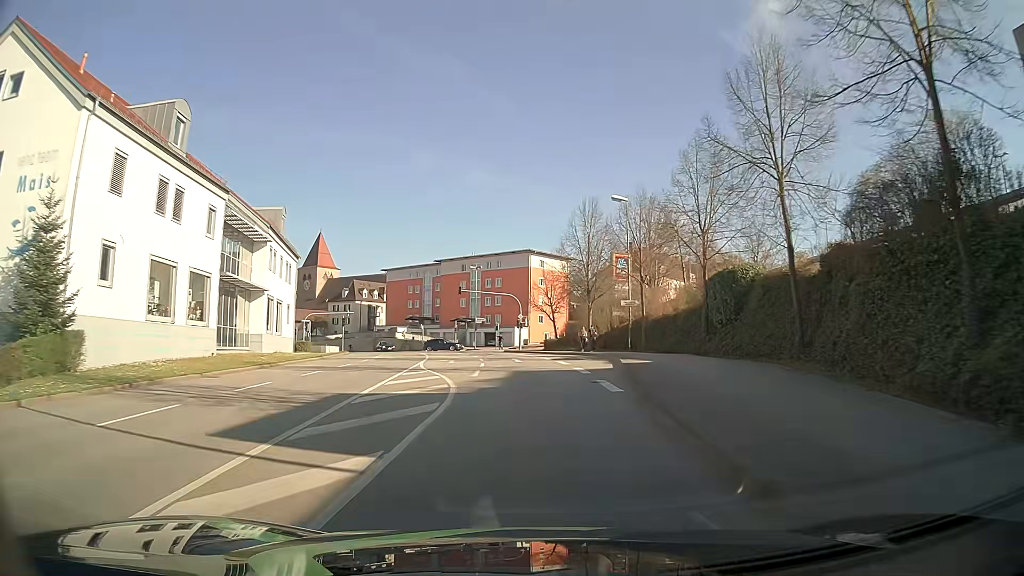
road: tertiary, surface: asphalt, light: Day
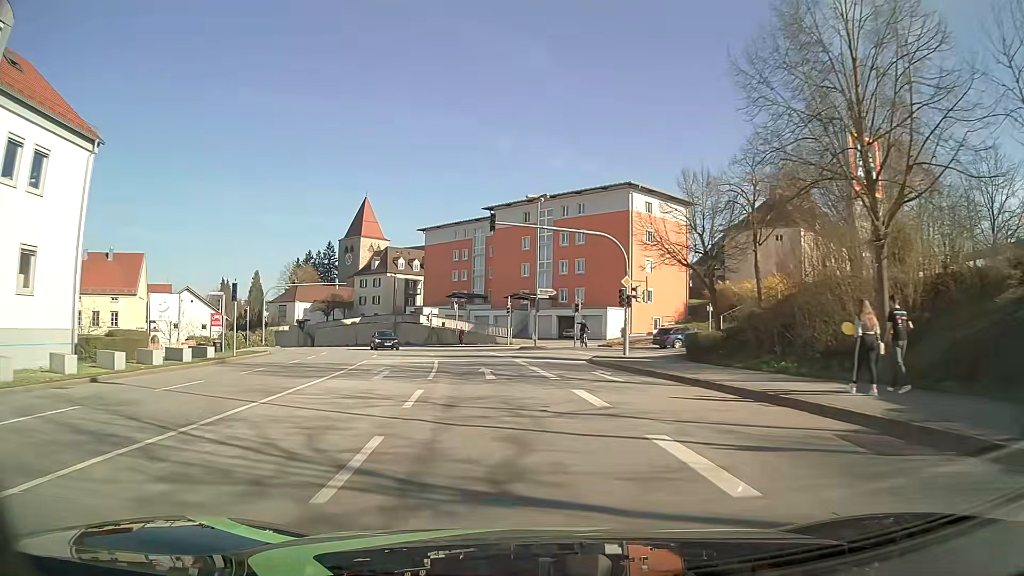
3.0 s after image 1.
(-1.6, +38.2) m; -7°
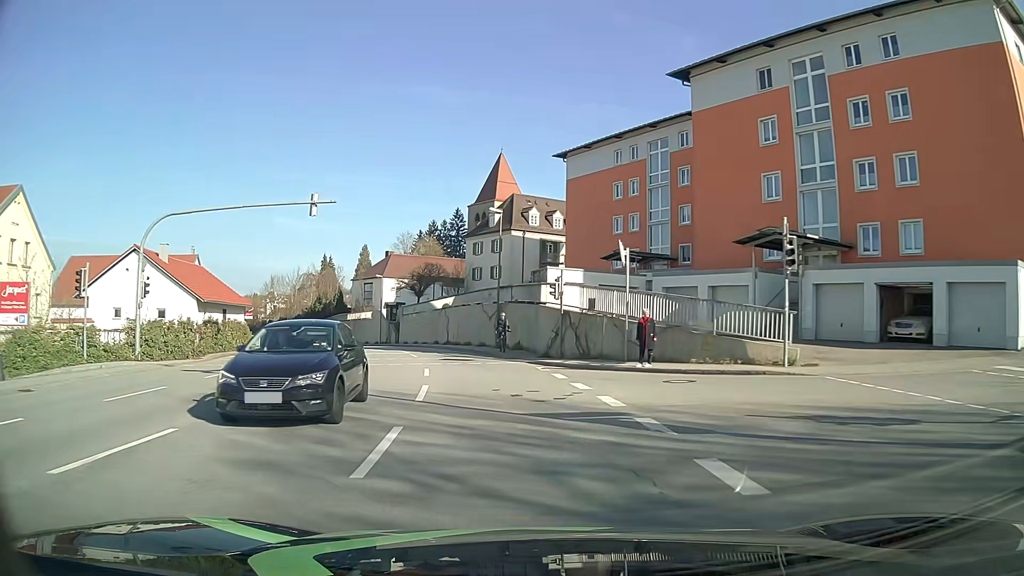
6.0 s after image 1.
(-4.2, +38.5) m; -13°
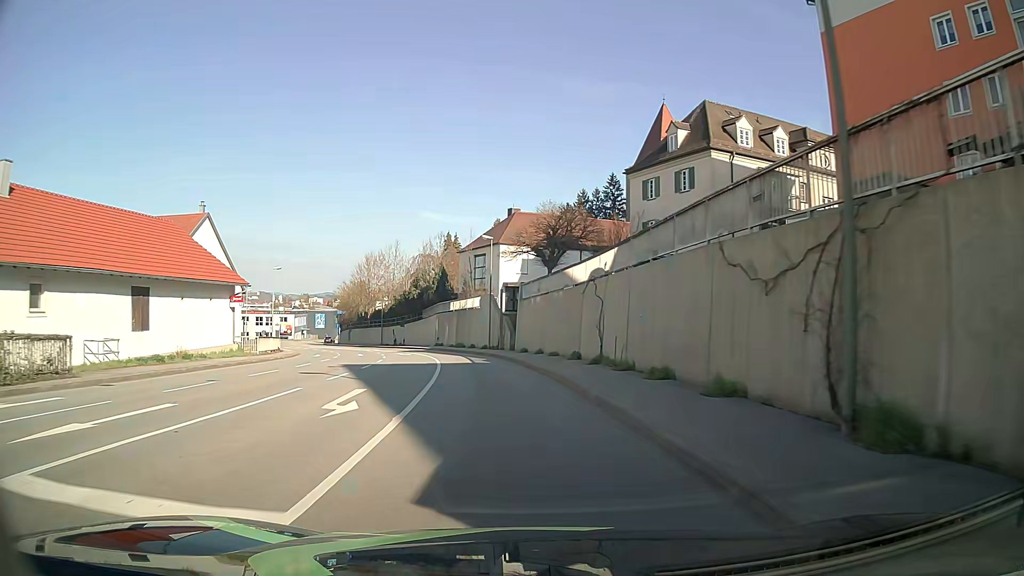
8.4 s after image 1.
(-3.5, +31.0) m; -13°
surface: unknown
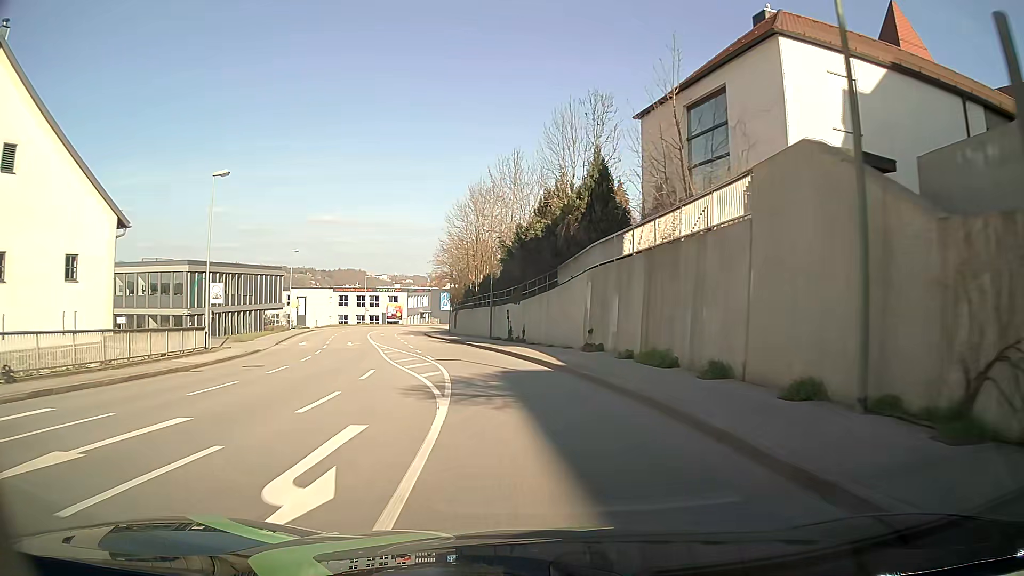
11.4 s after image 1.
(-4.8, +38.8) m; -13°
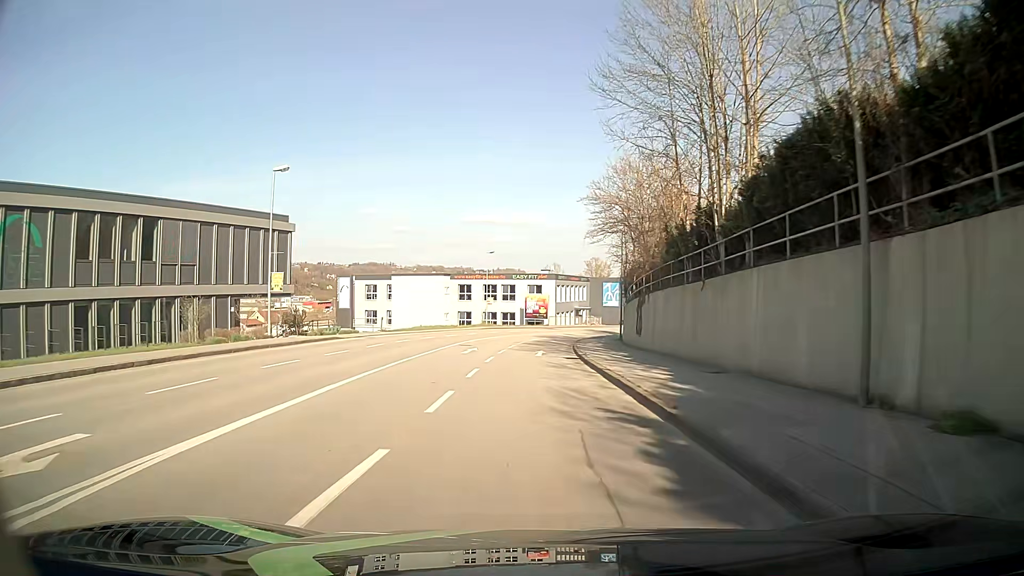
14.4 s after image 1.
(-5.5, +38.2) m; -15°
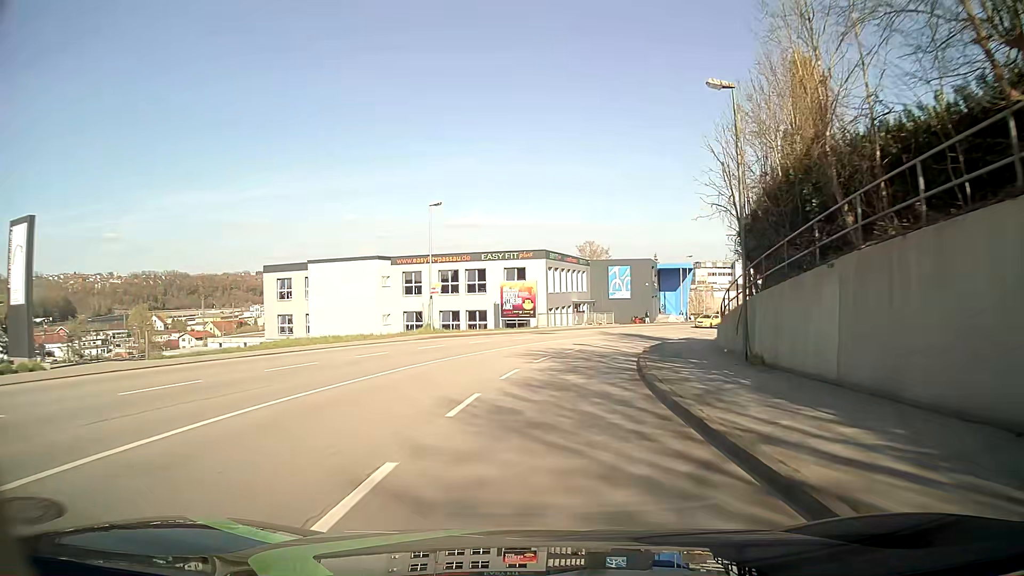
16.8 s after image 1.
(+0.3, +30.6) m; +2°
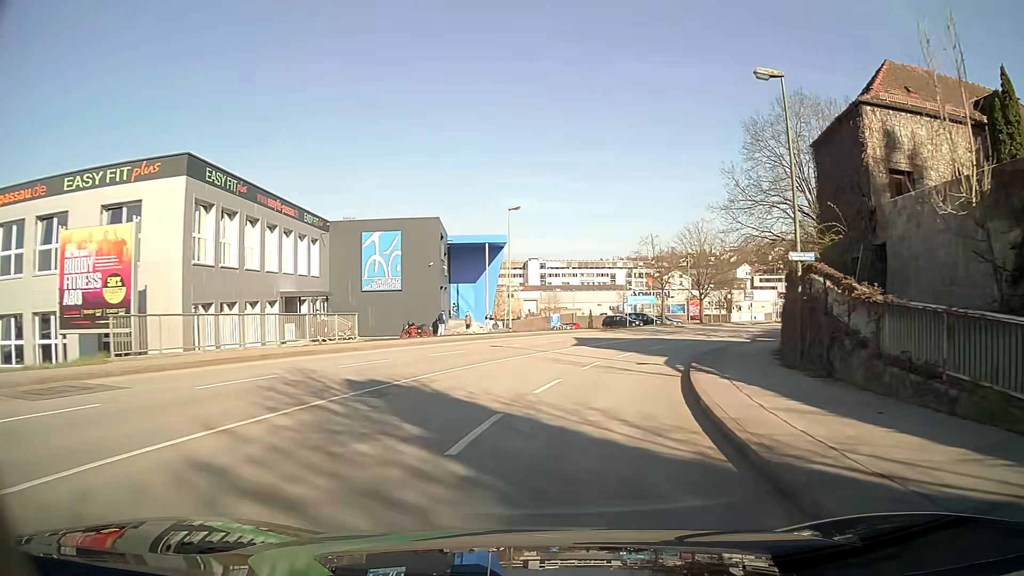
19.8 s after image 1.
(+5.4, +37.4) m; +19°
(+1, +10) (+2, +20) (+6, +29) (+10, +38) (+15, +47) (+20, +55) (+27, +63) (+34, +70) (+40, +78) (+46, +86) m
